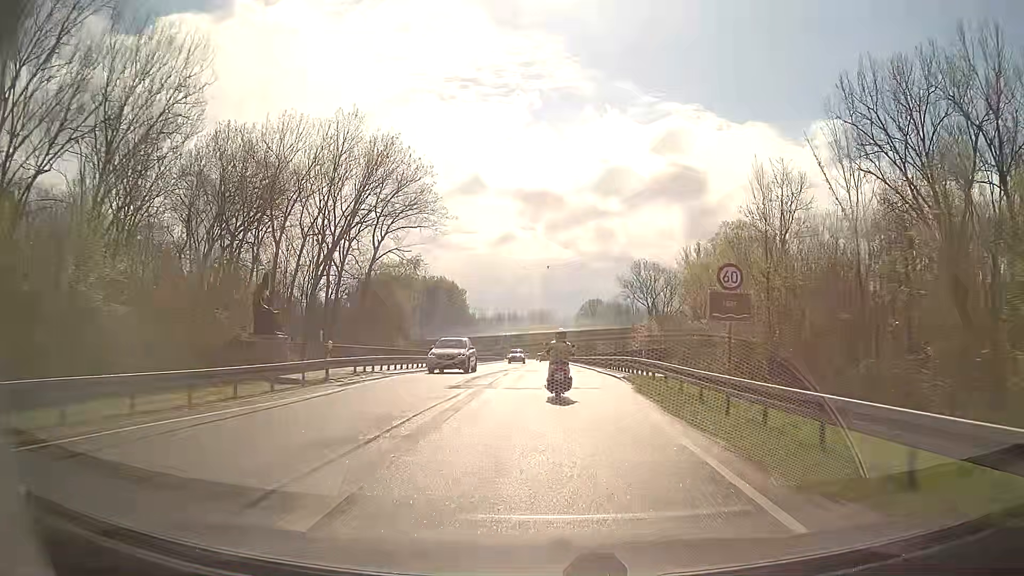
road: secondary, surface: asphalt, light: Day
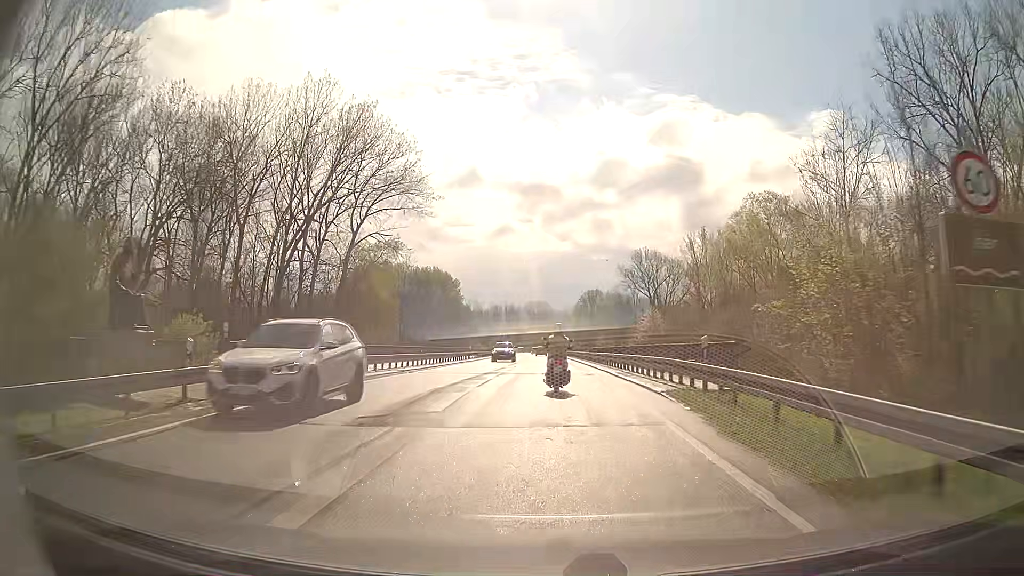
(0.0, +8.8) m; 0°
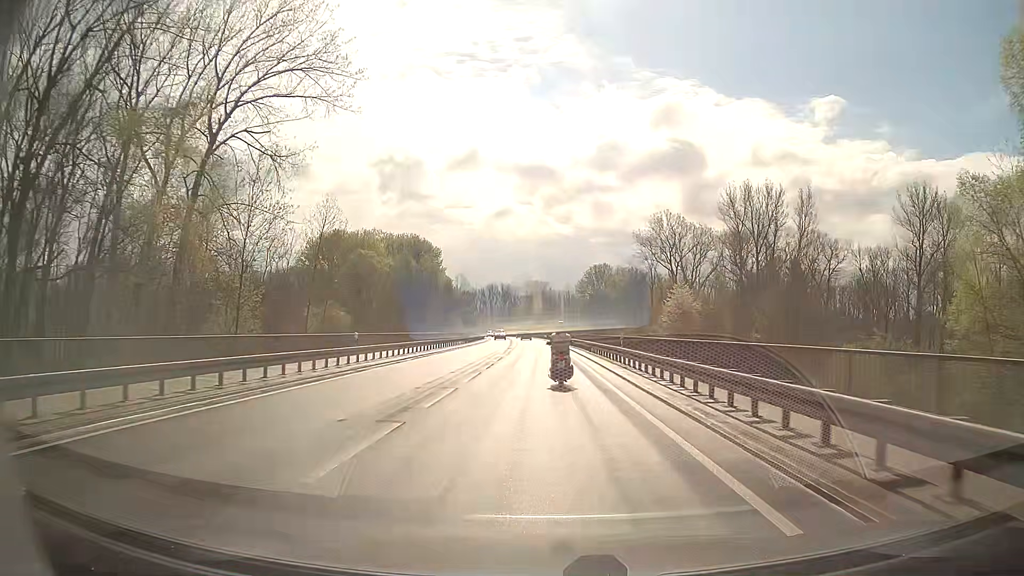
(+0.1, +36.6) m; 0°
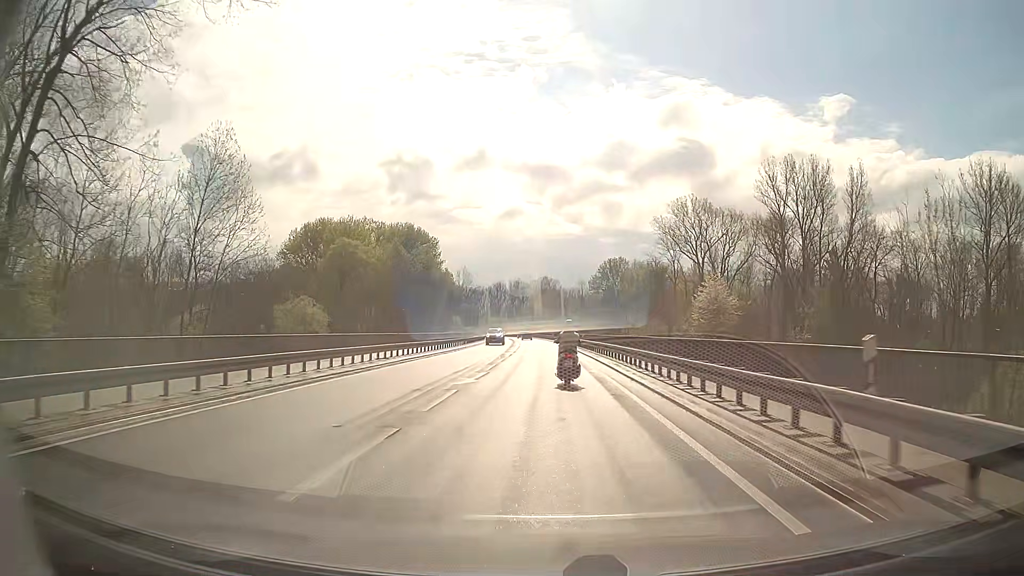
(-0.1, +18.9) m; -1°
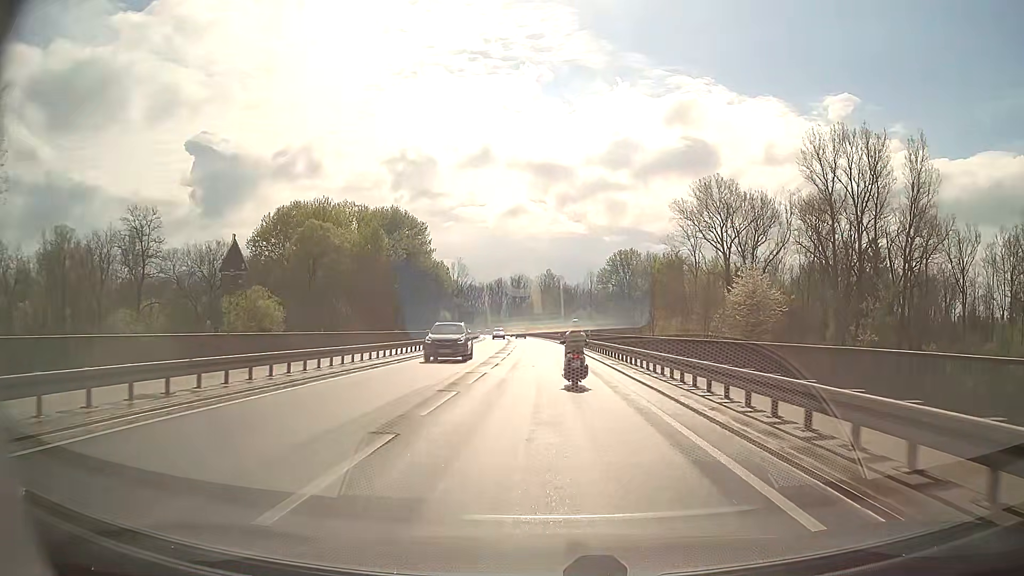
(-0.2, +18.9) m; 0°
(0, +10) (0, +20) (0, +30) (0, +40) (0, +50) (-1, +60) (-1, +70) (-2, +80) (-2, +90) (-3, +100) m
